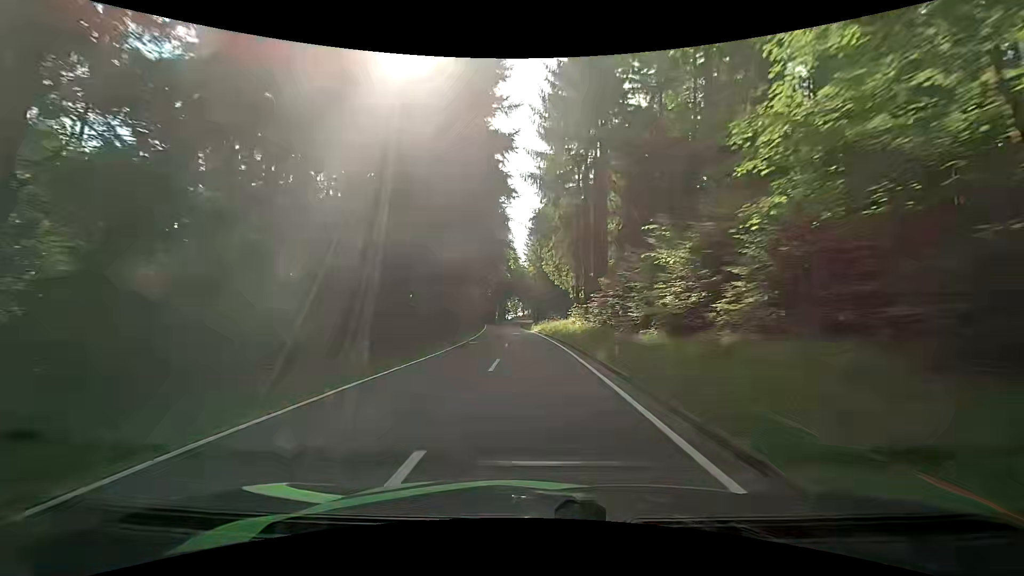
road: tertiary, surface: asphalt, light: Day
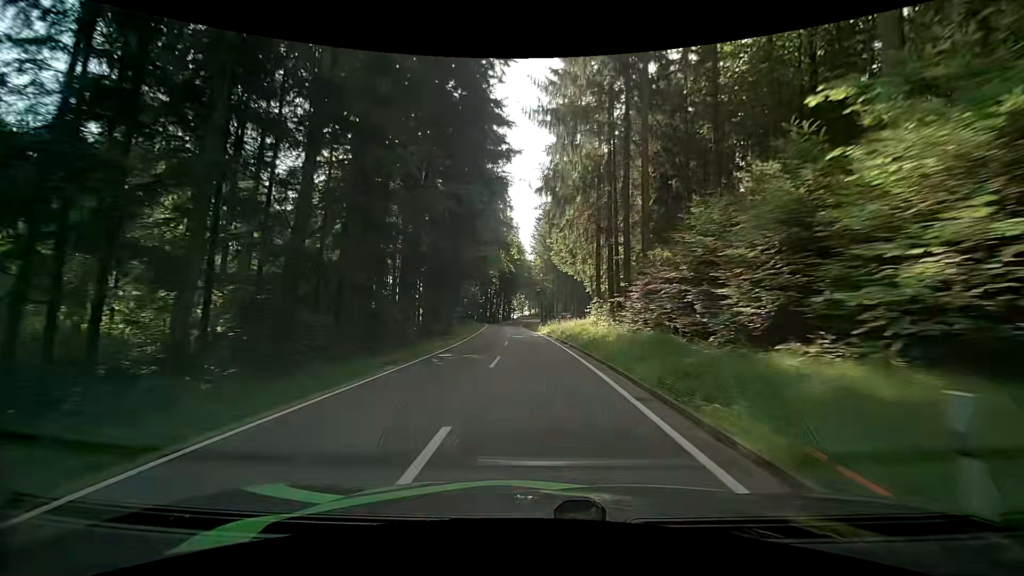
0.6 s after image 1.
(-0.2, +10.8) m; -2°
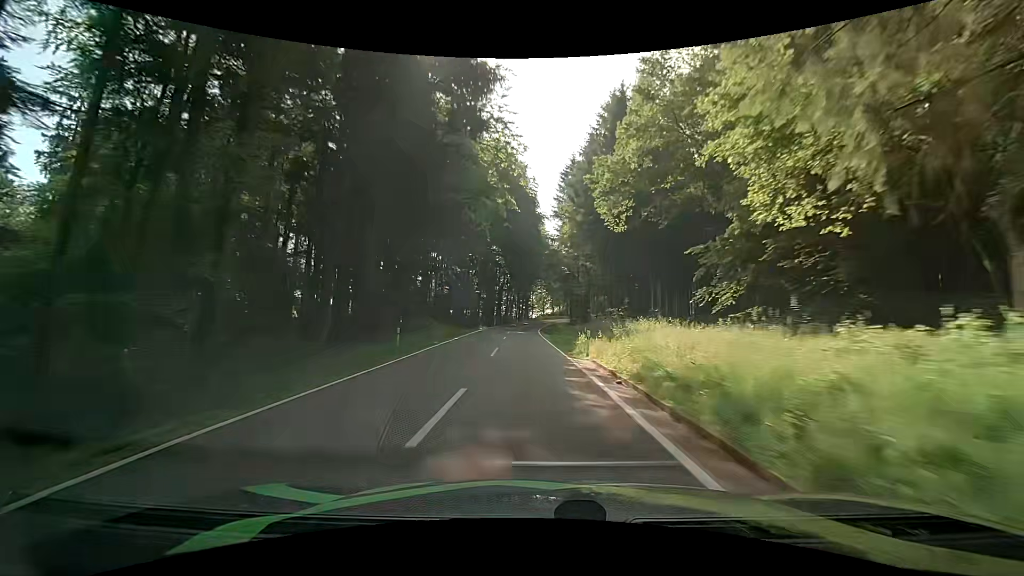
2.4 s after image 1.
(-0.6, +32.7) m; -3°
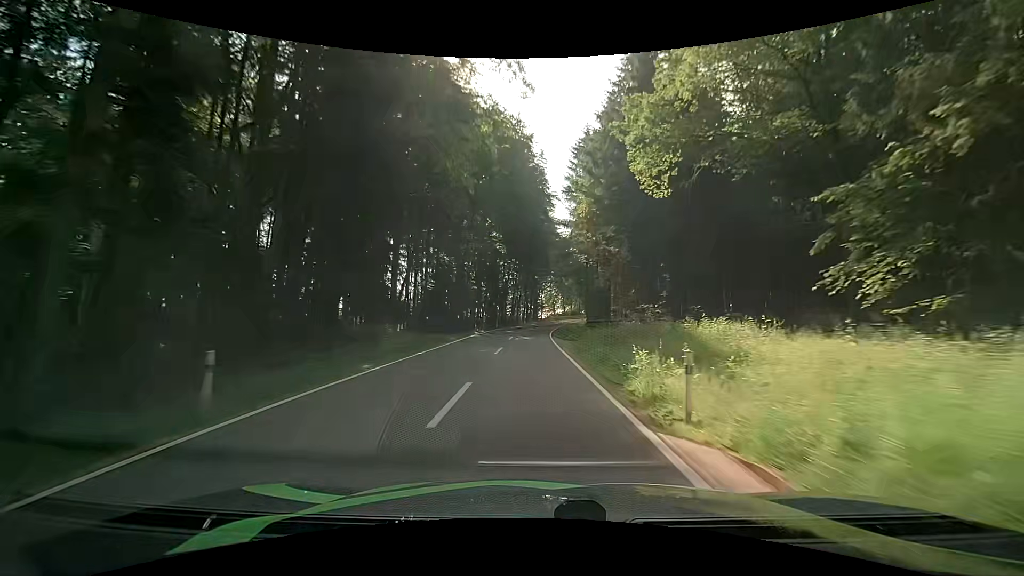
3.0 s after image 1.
(-0.1, +10.8) m; -2°
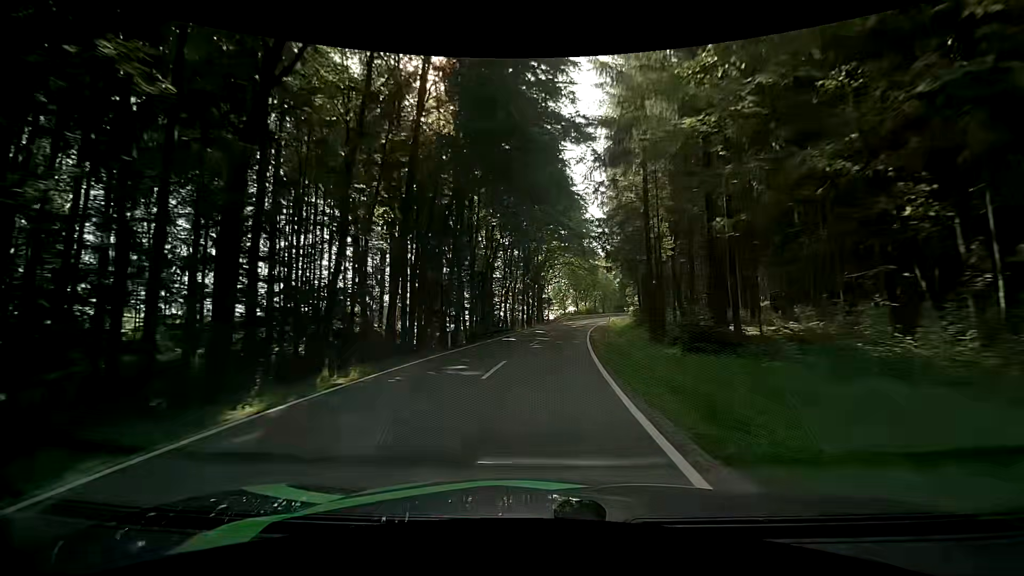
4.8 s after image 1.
(-0.1, +31.1) m; 0°
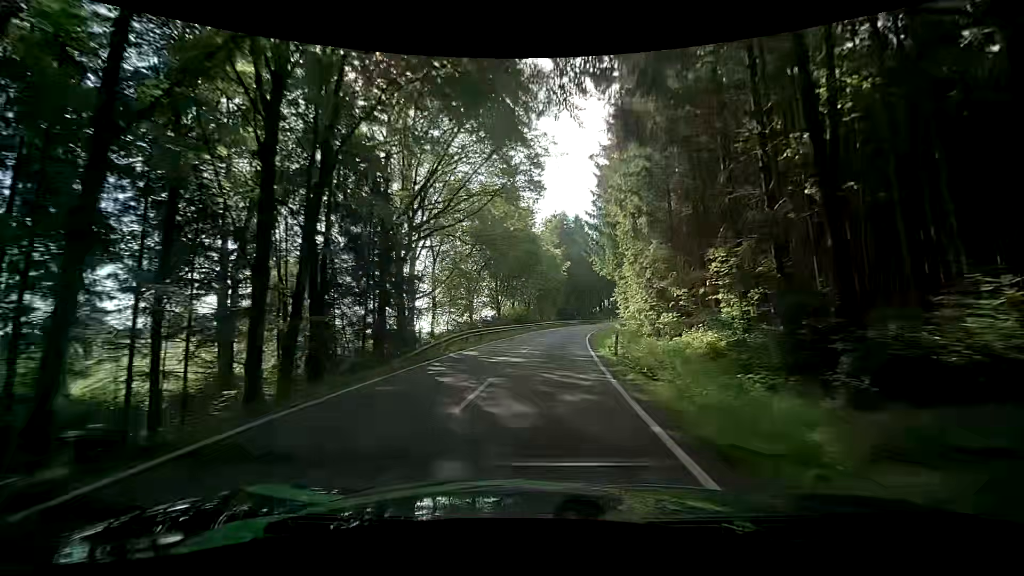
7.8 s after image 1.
(+2.4, +50.9) m; +6°
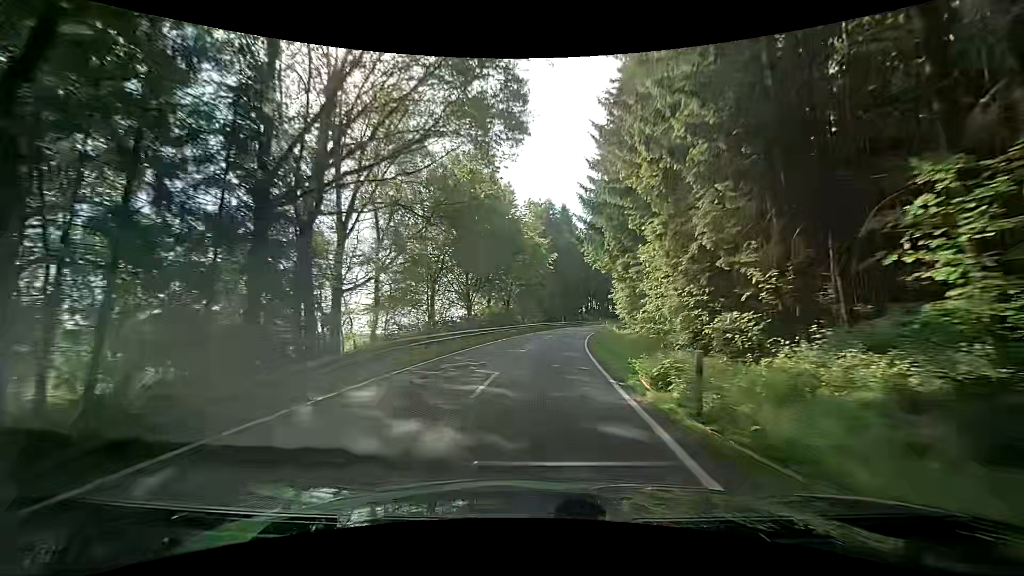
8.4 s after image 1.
(+0.2, +10.5) m; +2°
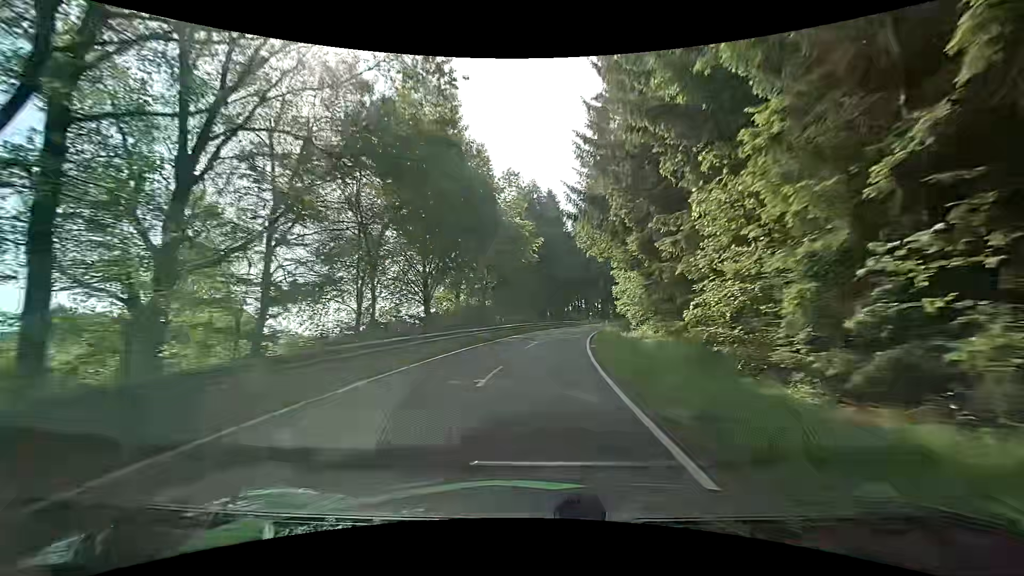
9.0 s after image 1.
(+0.3, +10.6) m; +4°
(0, +10) (0, +20) (+1, +30) (+2, +40) (+4, +50) (+6, +59) (+9, +69) (+12, +79) (+16, +88) (+20, +97) m
